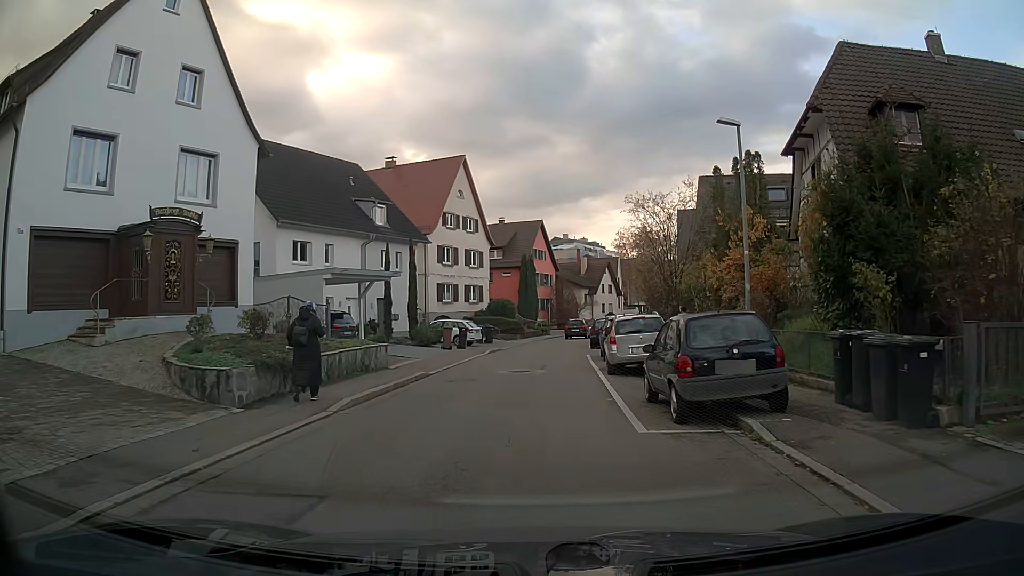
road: unclassified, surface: asphalt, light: Day
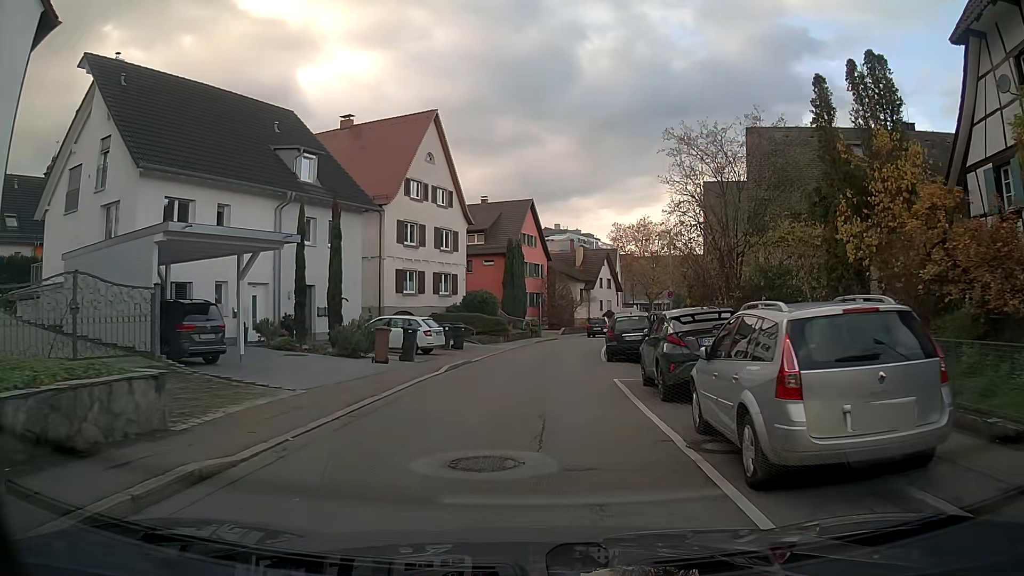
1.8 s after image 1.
(0.0, +12.0) m; +1°
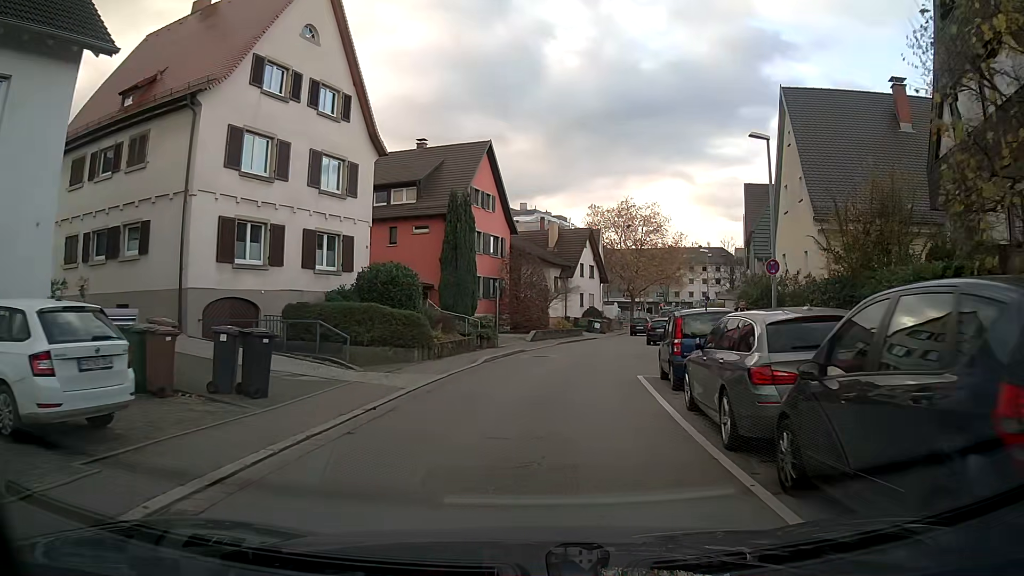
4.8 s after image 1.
(+0.4, +20.0) m; +3°
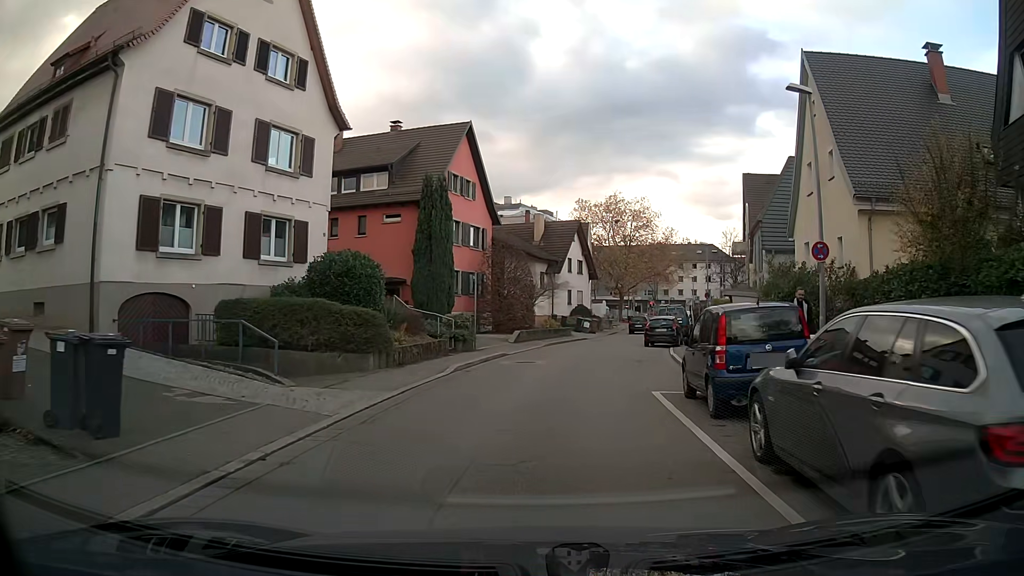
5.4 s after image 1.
(0.0, +3.9) m; 0°
